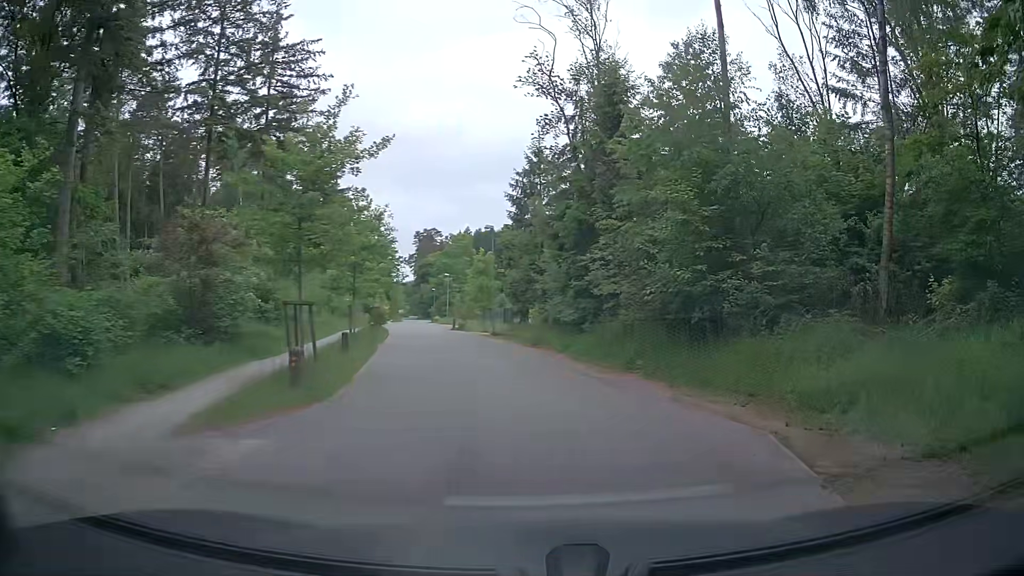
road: unclassified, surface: asphalt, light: Day
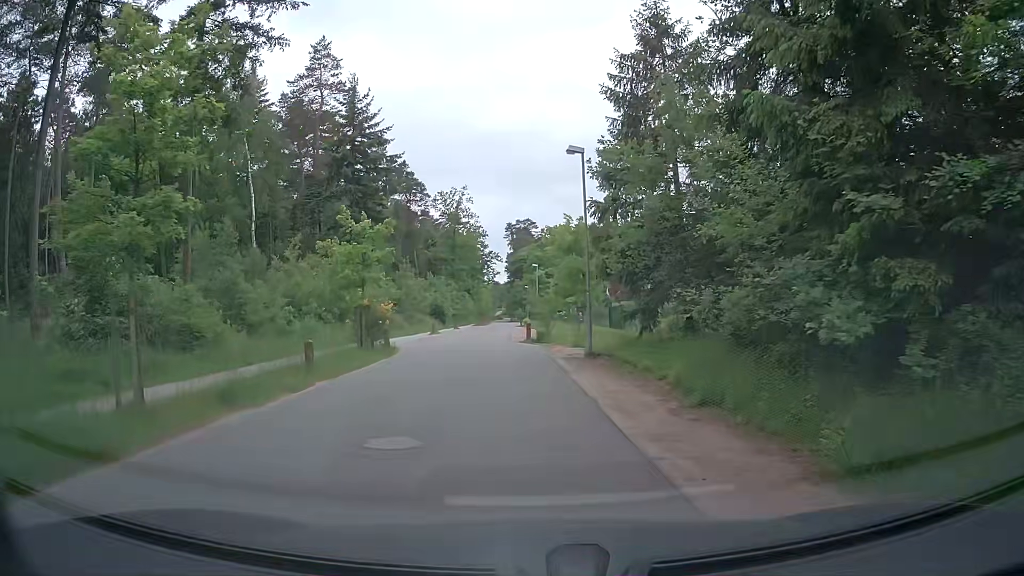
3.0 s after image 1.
(-0.3, +18.8) m; -8°
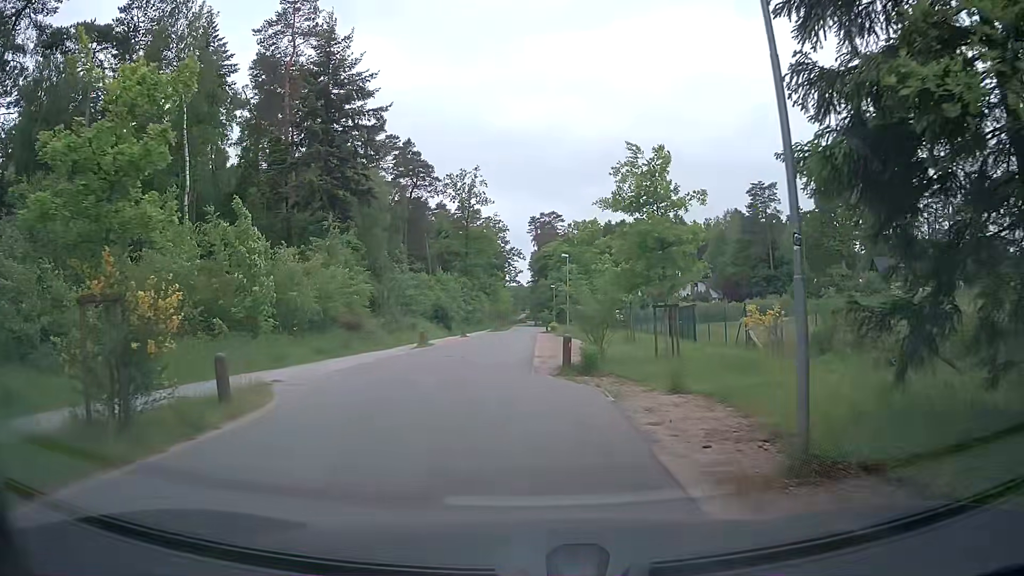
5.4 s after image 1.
(-0.4, +14.4) m; -3°
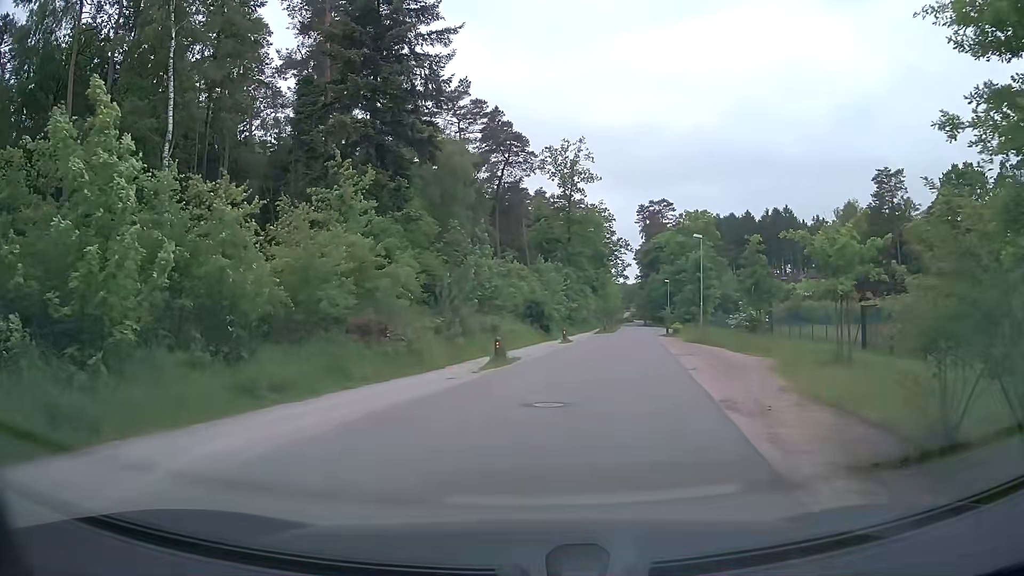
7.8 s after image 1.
(-0.9, +12.7) m; -9°
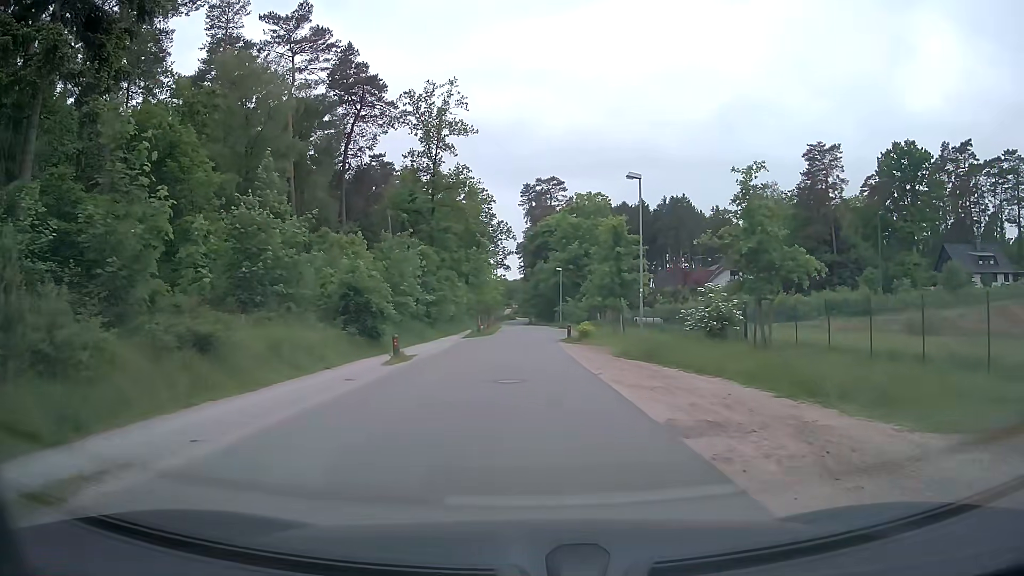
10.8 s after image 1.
(+2.1, +17.2) m; +10°
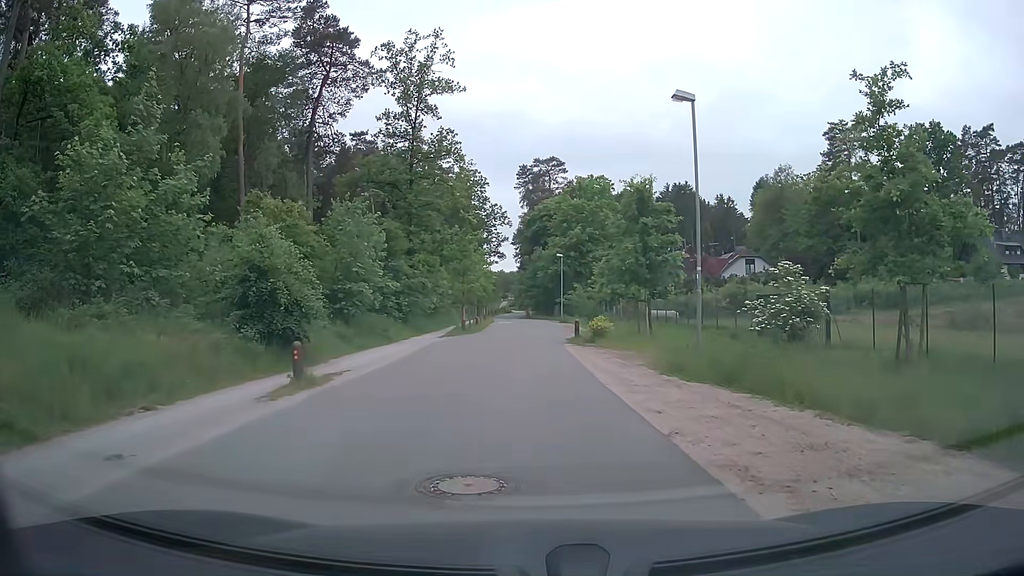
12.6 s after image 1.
(+0.1, +8.1) m; +1°
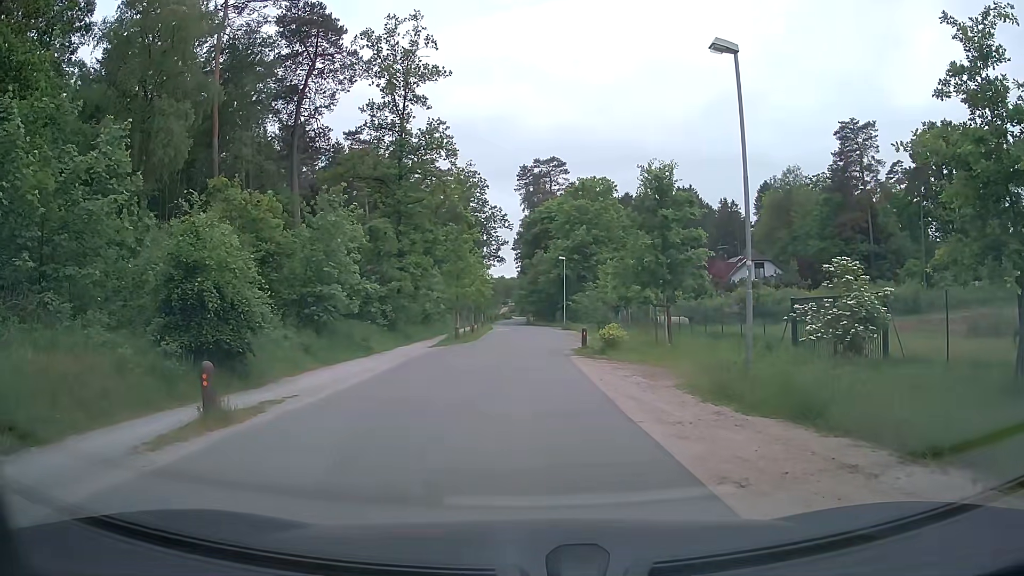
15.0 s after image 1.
(0.0, +3.3) m; -1°
